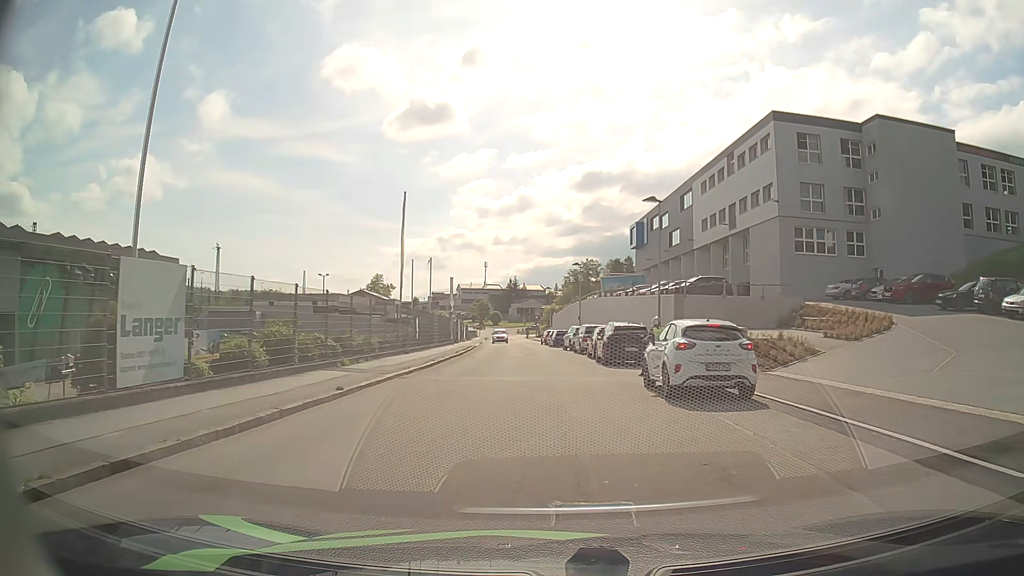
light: Day
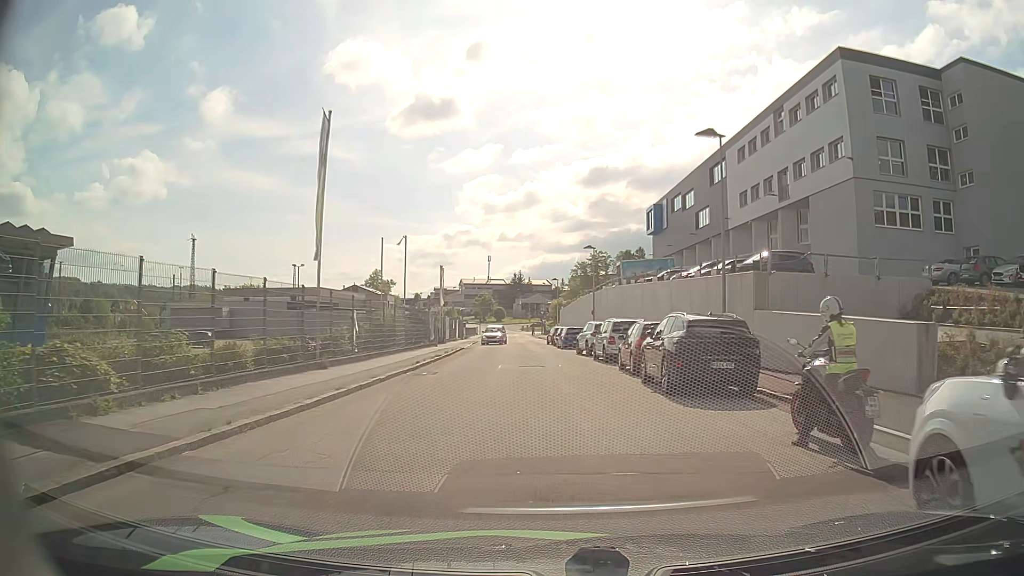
(-0.2, +12.1) m; -1°
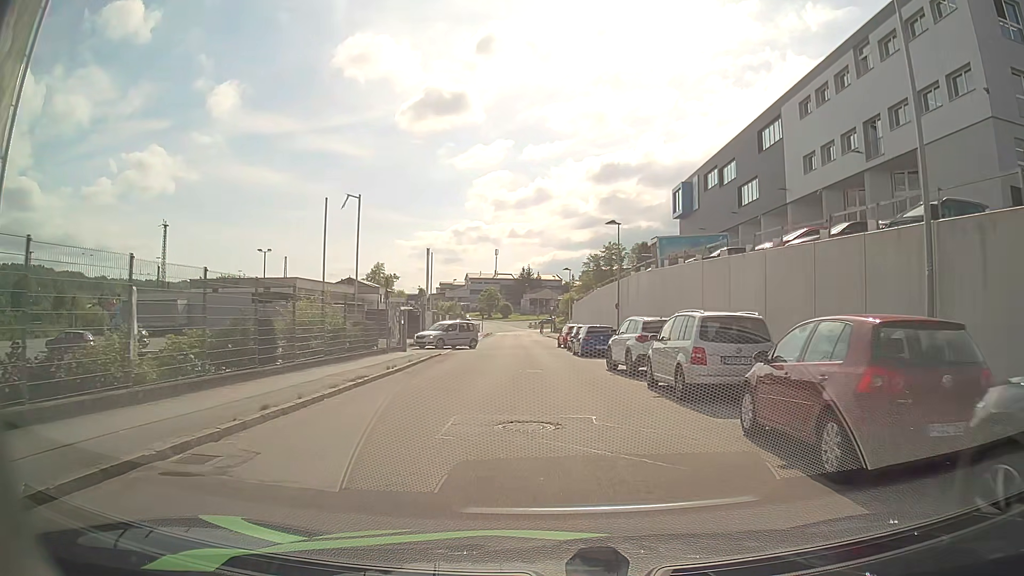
(-0.1, +12.9) m; -1°
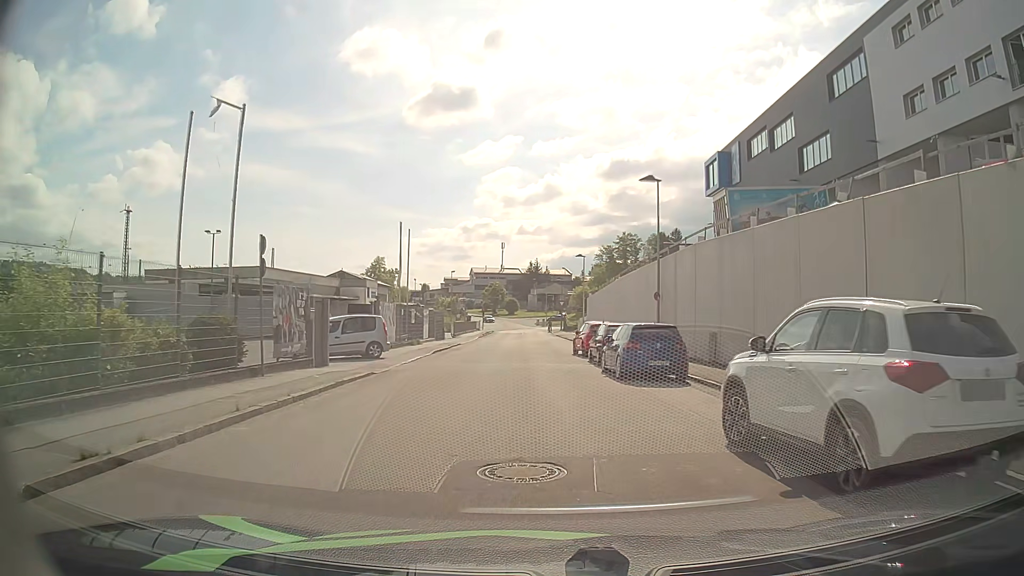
(-0.1, +13.3) m; -1°
(0, +10) (0, +20) (-1, +30) (-1, +40) (-1, +50) (-1, +60) (-1, +70) (-1, +80) (-1, +90) (-1, +100) m
